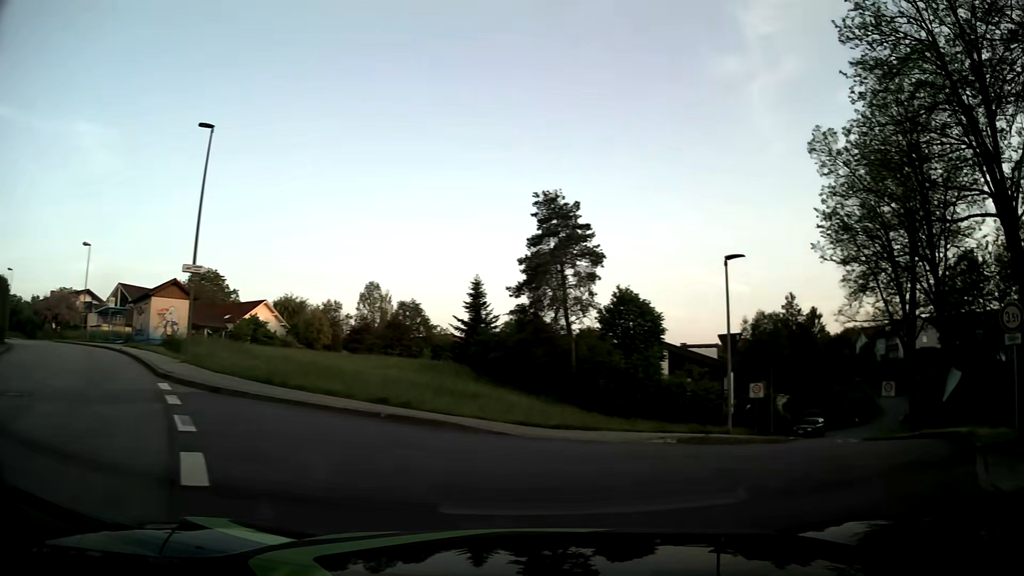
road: unclassified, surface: asphalt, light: Day
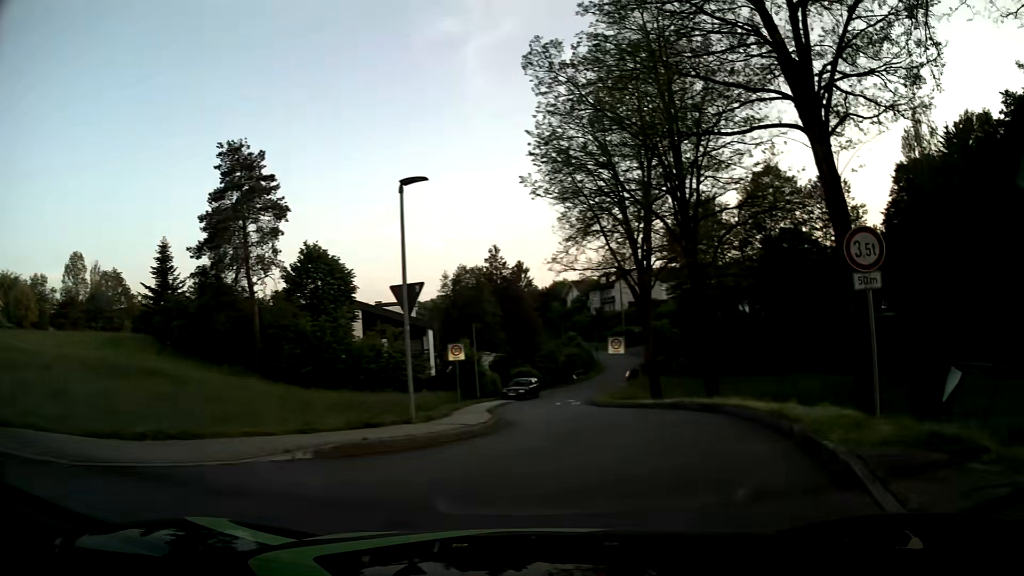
(+1.2, +5.0) m; +25°
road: residential
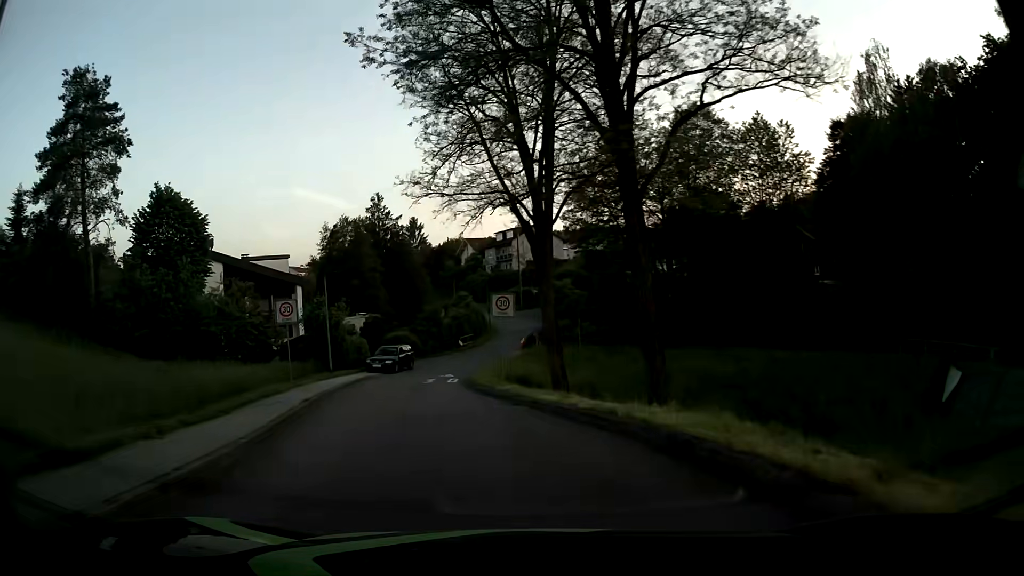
(+1.3, +9.4) m; +7°
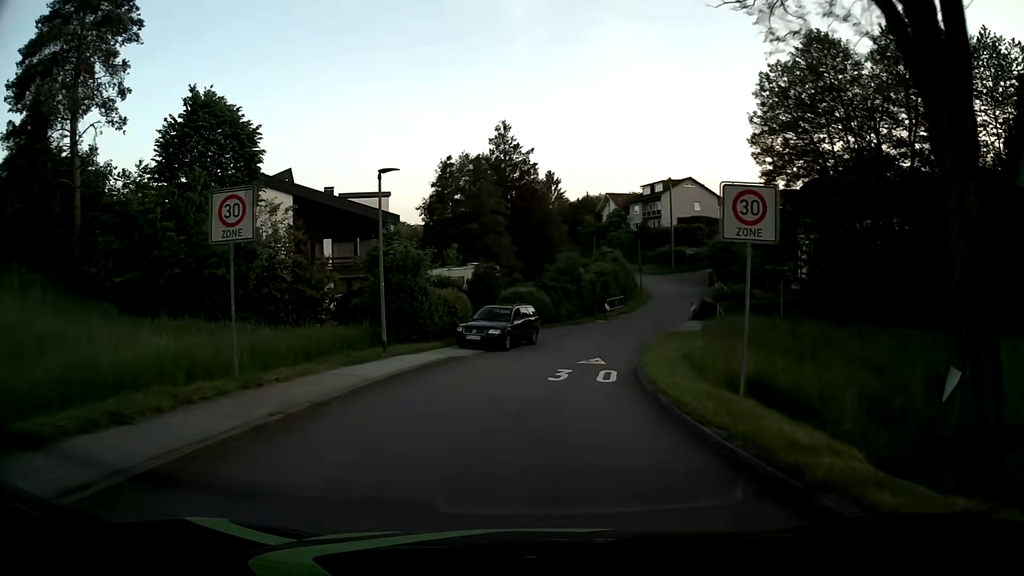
(-1.8, +14.8) m; -11°
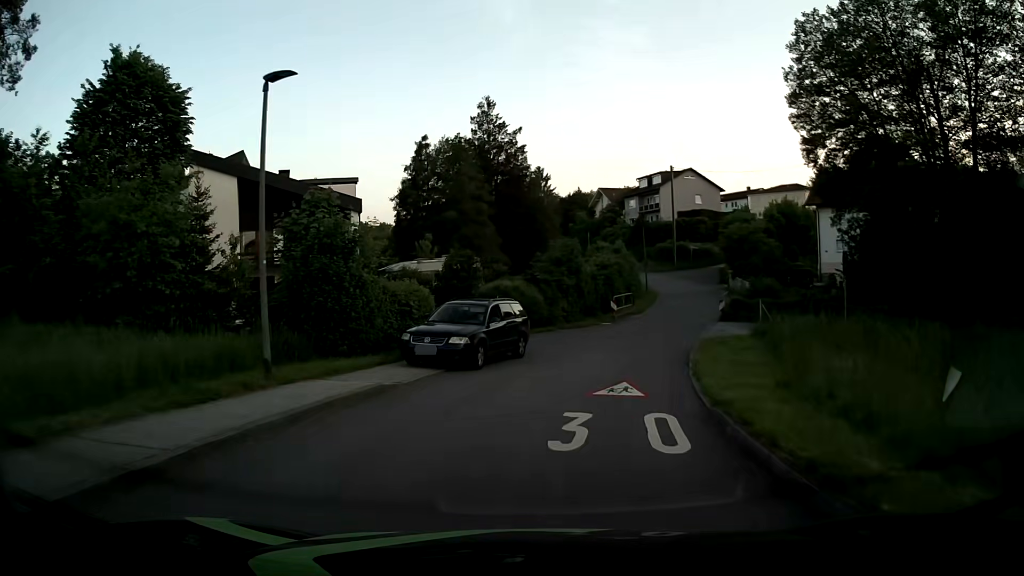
(+0.1, +7.9) m; +1°
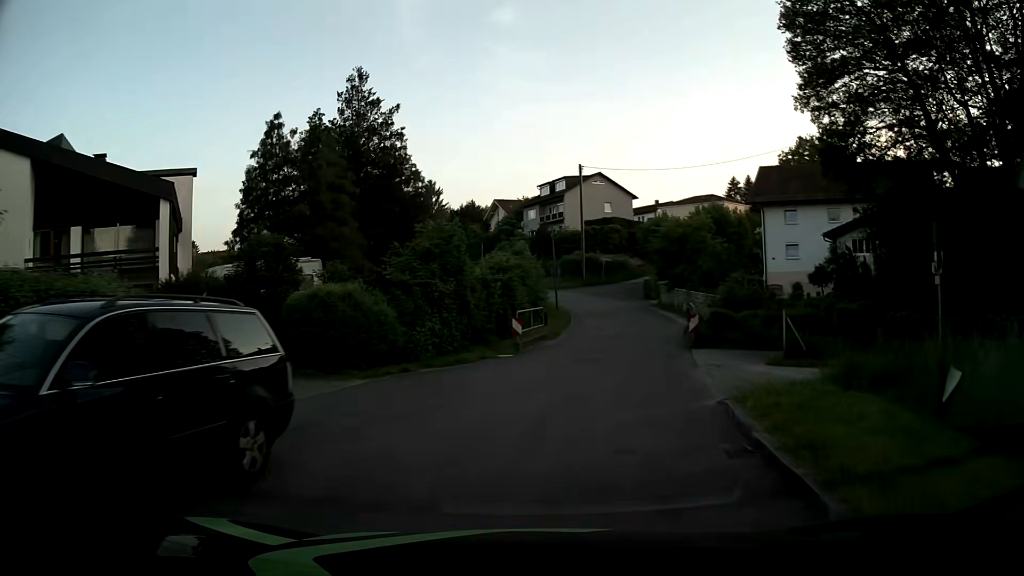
(+0.9, +11.7) m; +9°
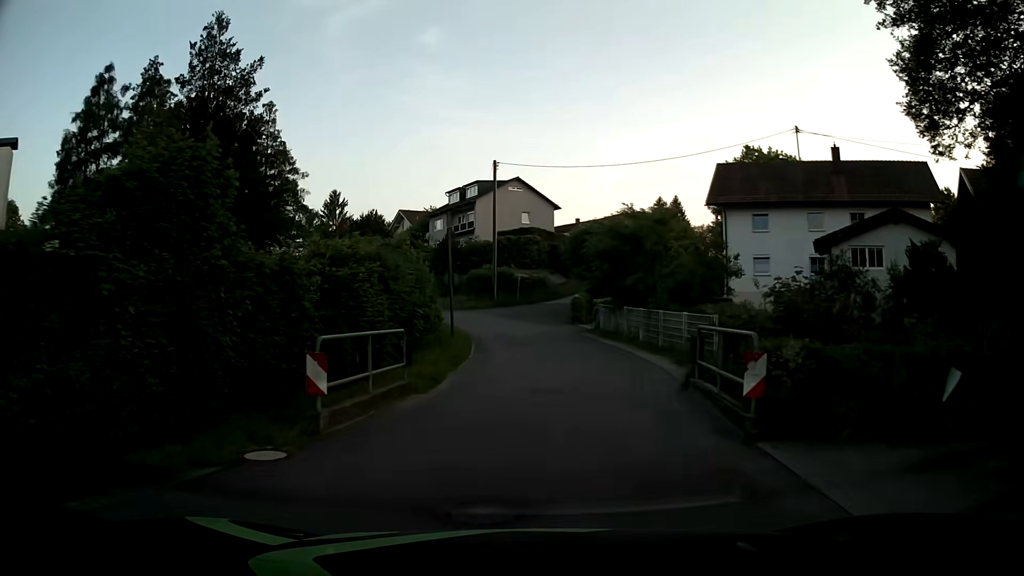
(+0.7, +11.5) m; +7°
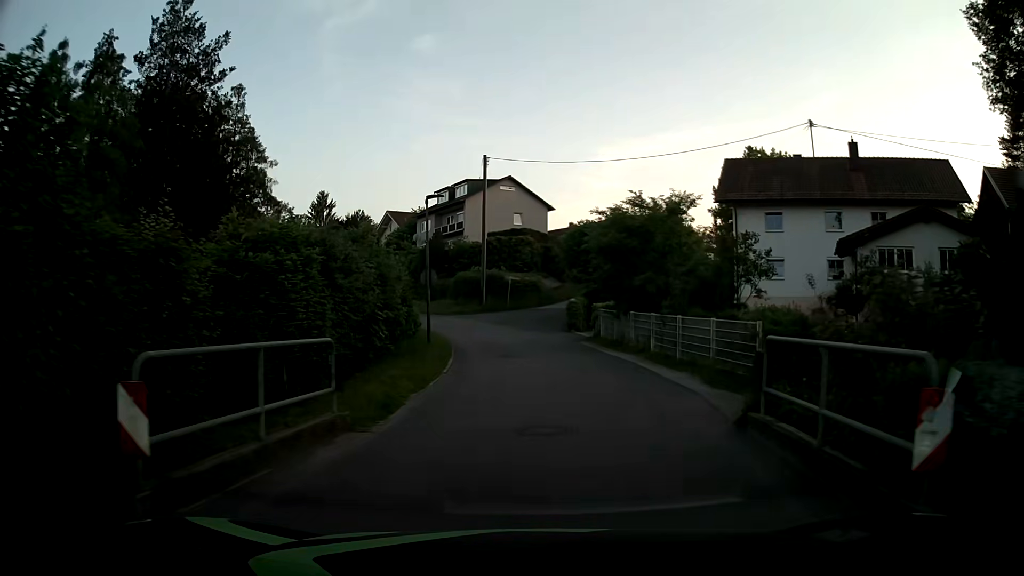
(+0.1, +3.8) m; +2°
